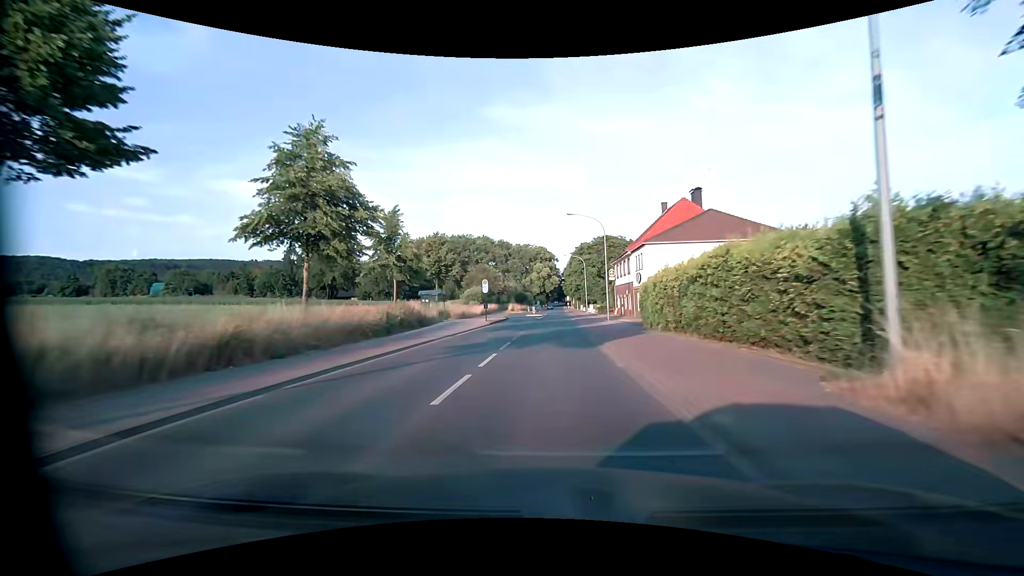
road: secondary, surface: asphalt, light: Day
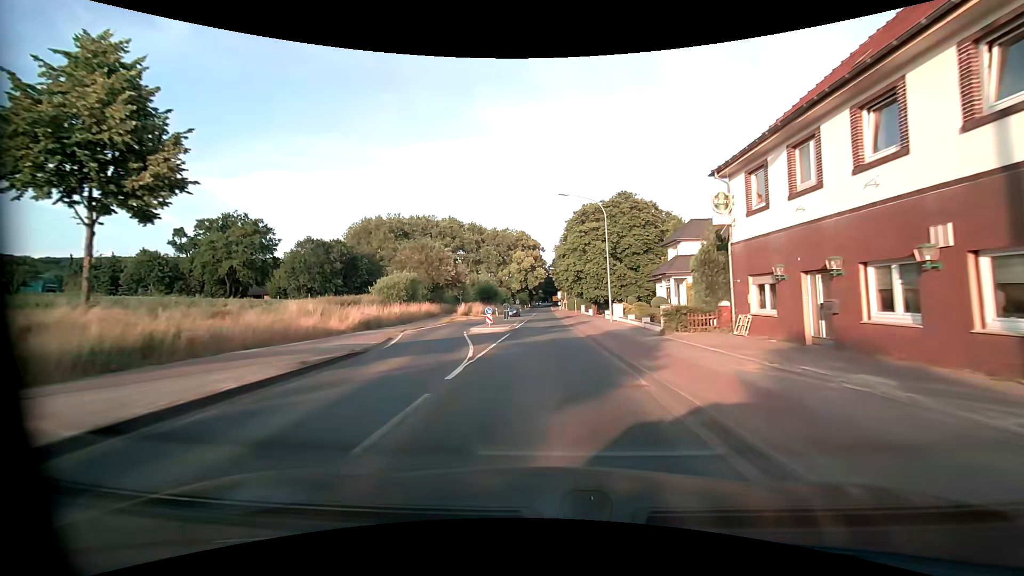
(+0.8, +42.1) m; +2°
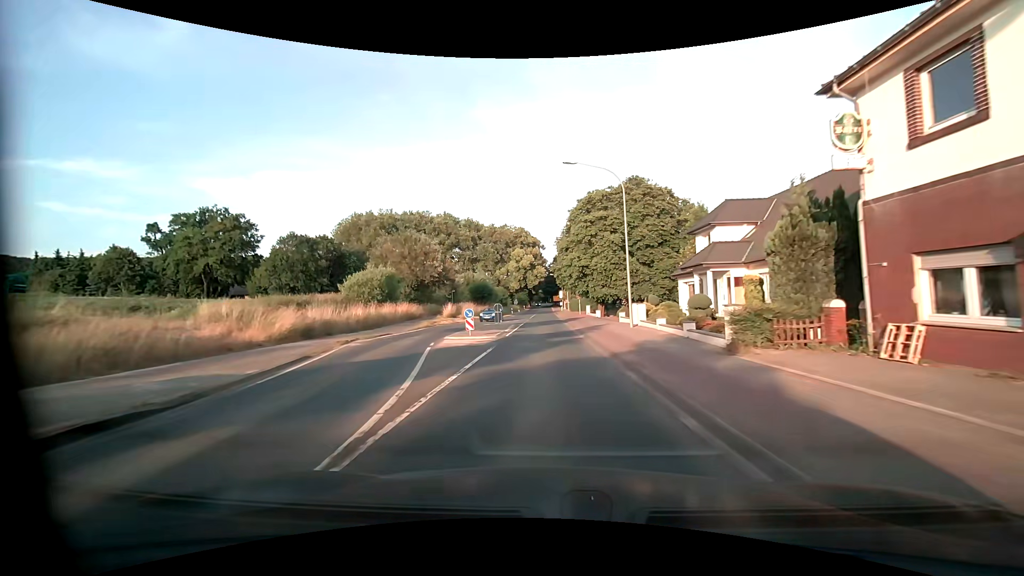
(0.0, +7.9) m; 0°
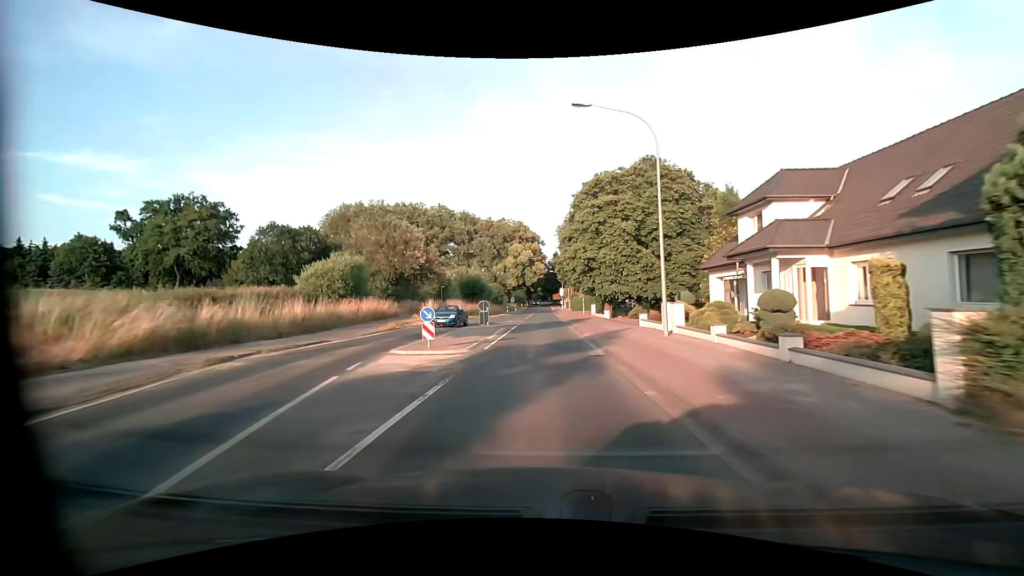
(0.0, +7.8) m; 0°
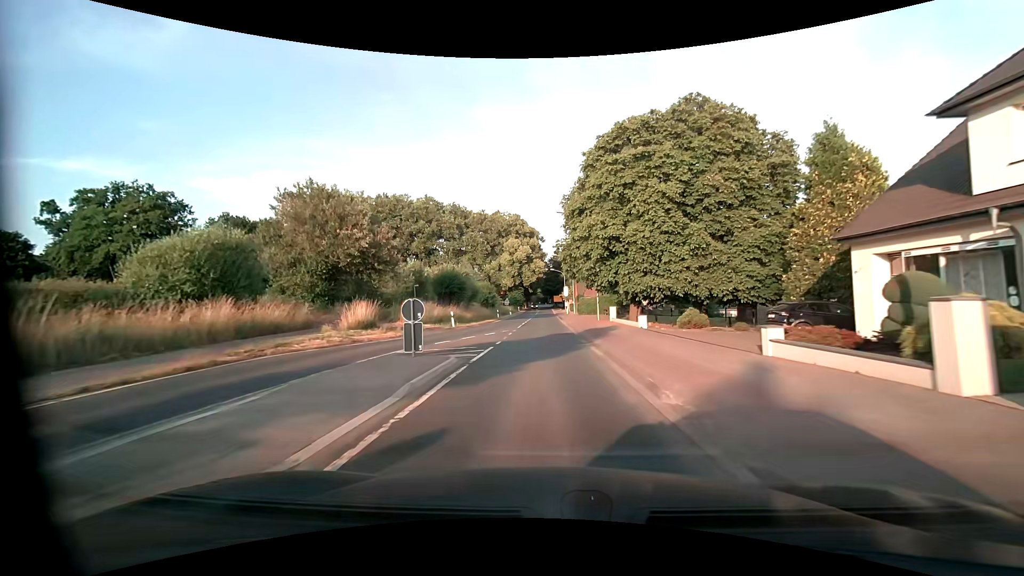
(0.0, +15.1) m; 0°
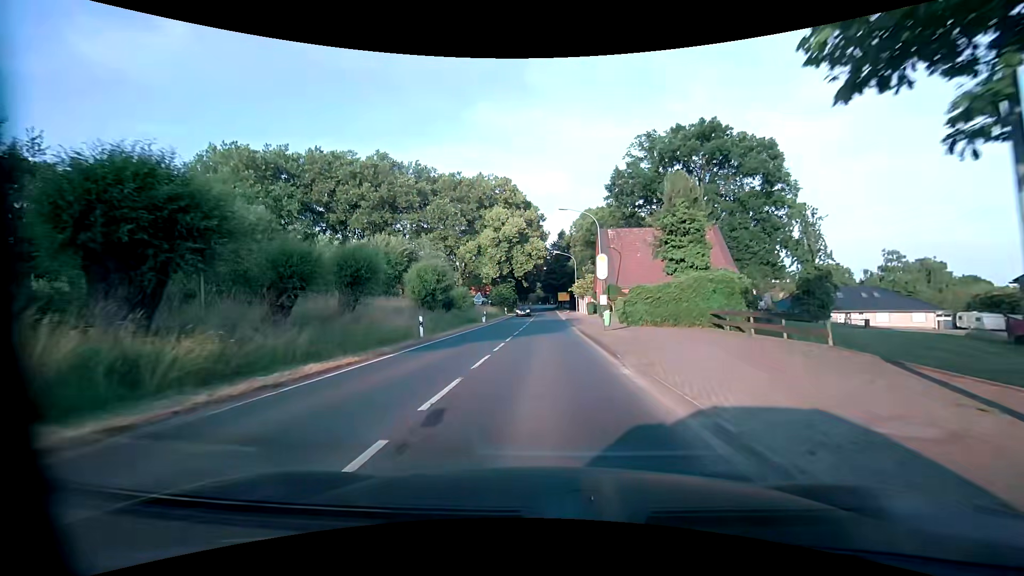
(-0.2, +36.4) m; 0°
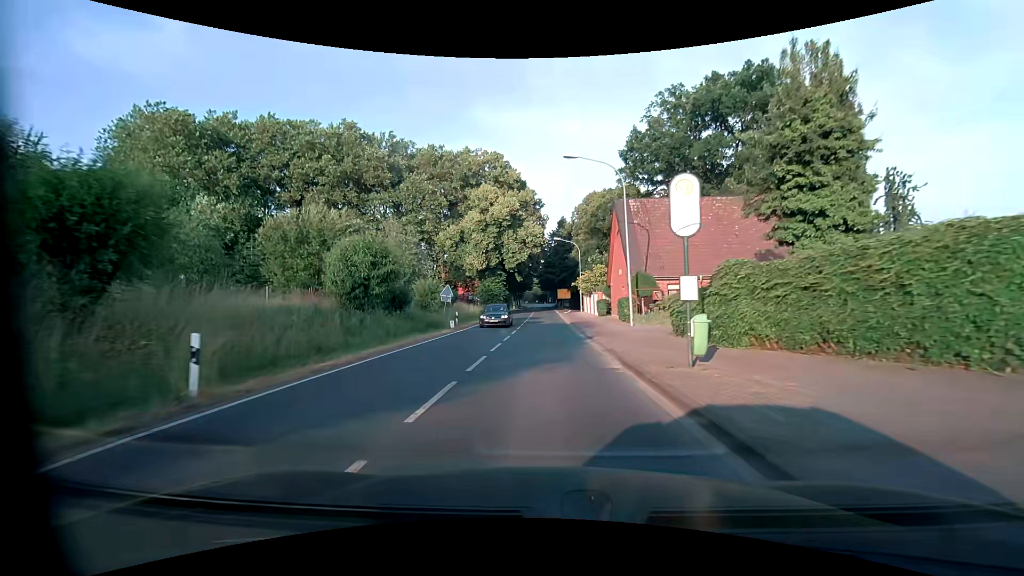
(0.0, +13.8) m; 0°
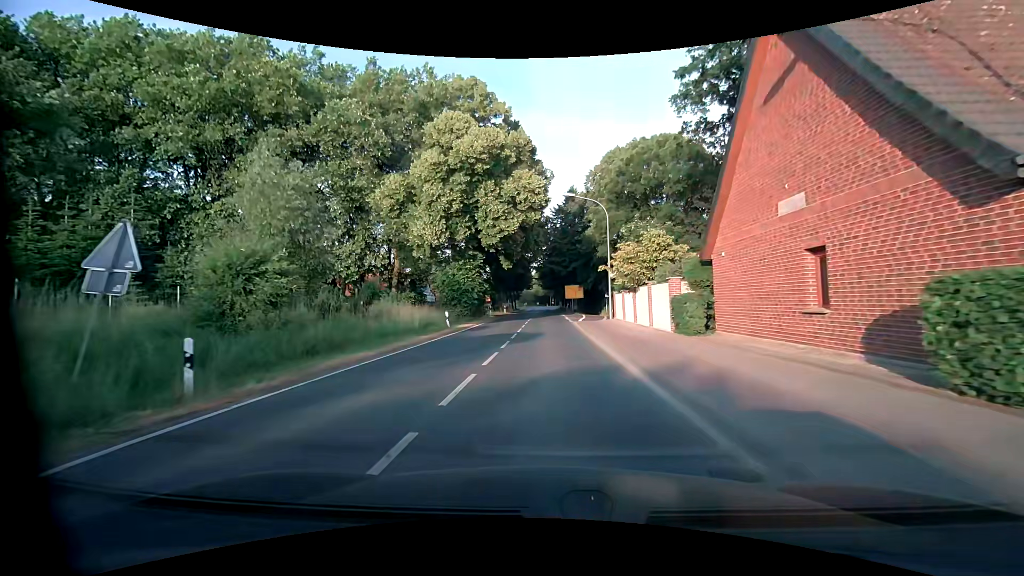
(+0.1, +25.1) m; 0°
